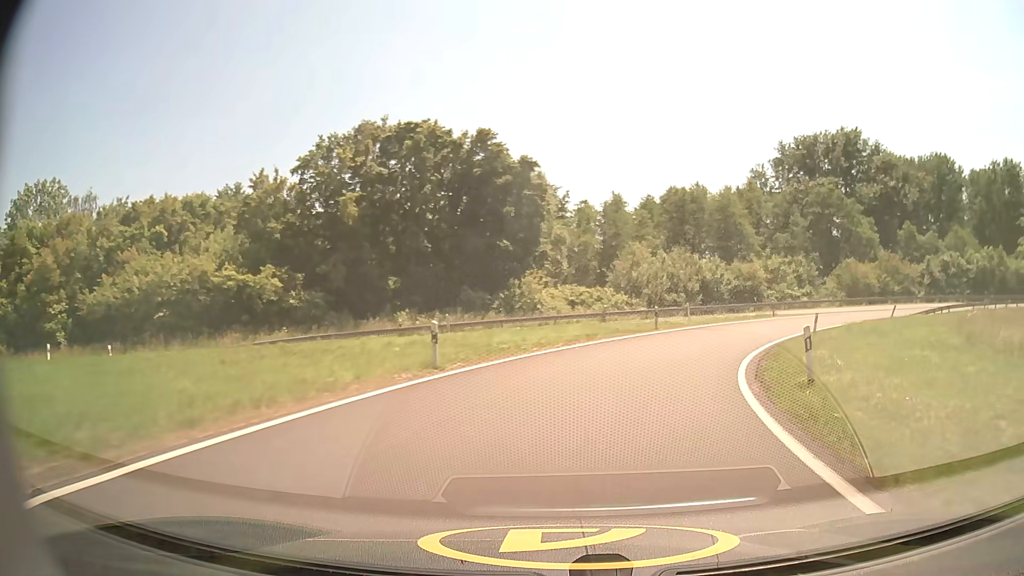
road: motorway_link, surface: asphalt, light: Day
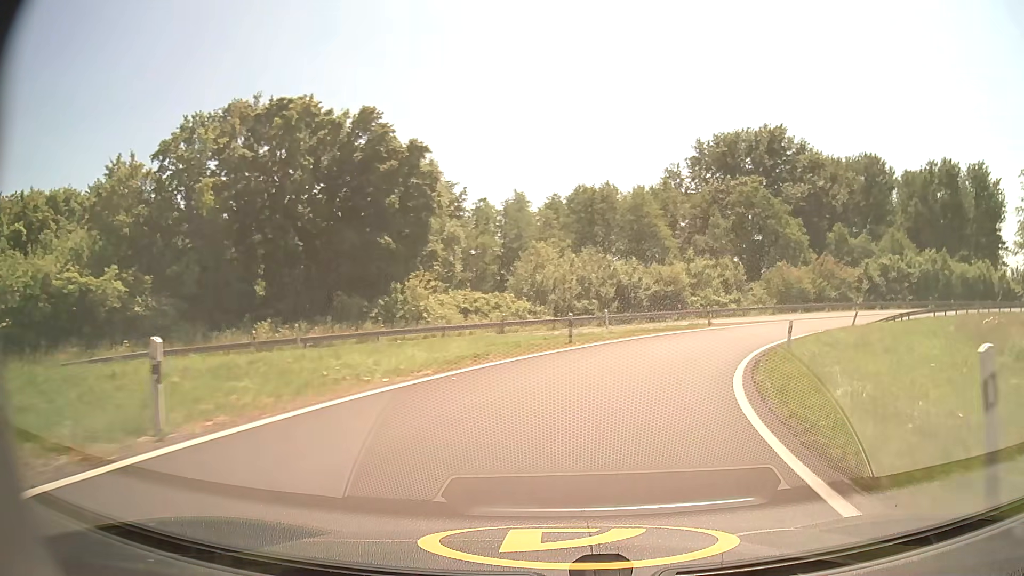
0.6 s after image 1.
(+0.6, +7.8) m; +8°
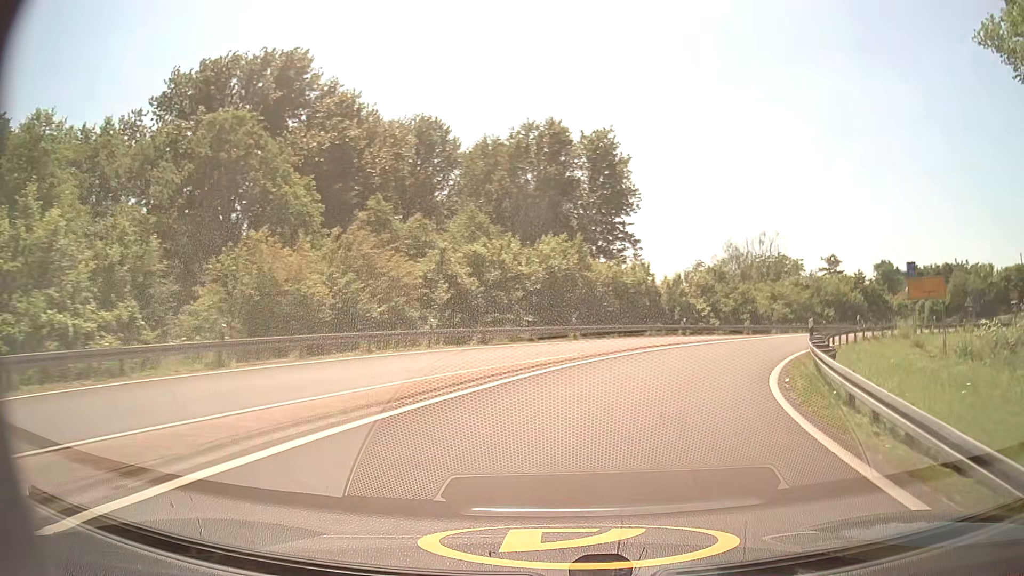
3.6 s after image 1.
(+13.5, +36.8) m; +42°
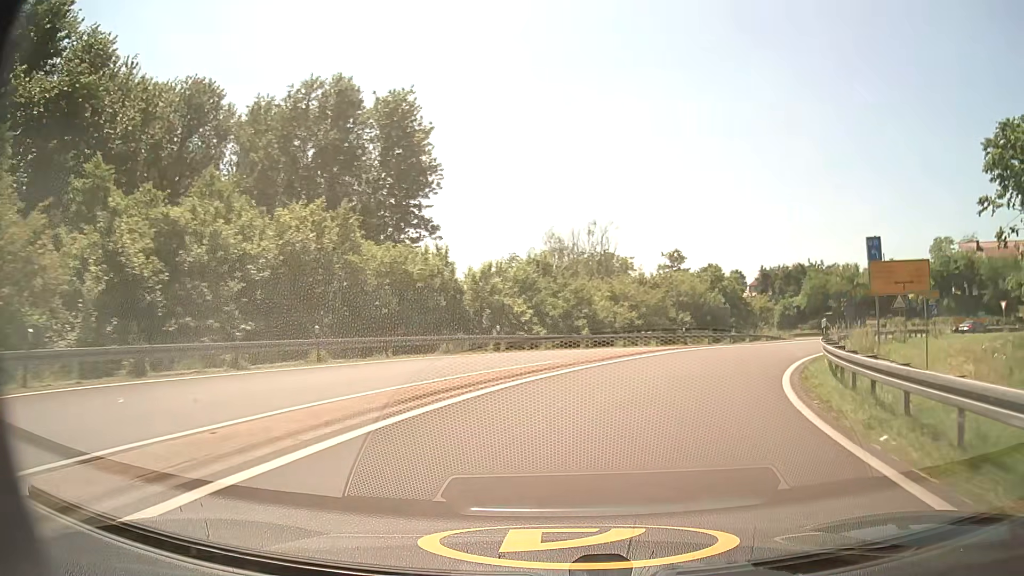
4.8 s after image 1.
(+2.4, +15.7) m; +17°
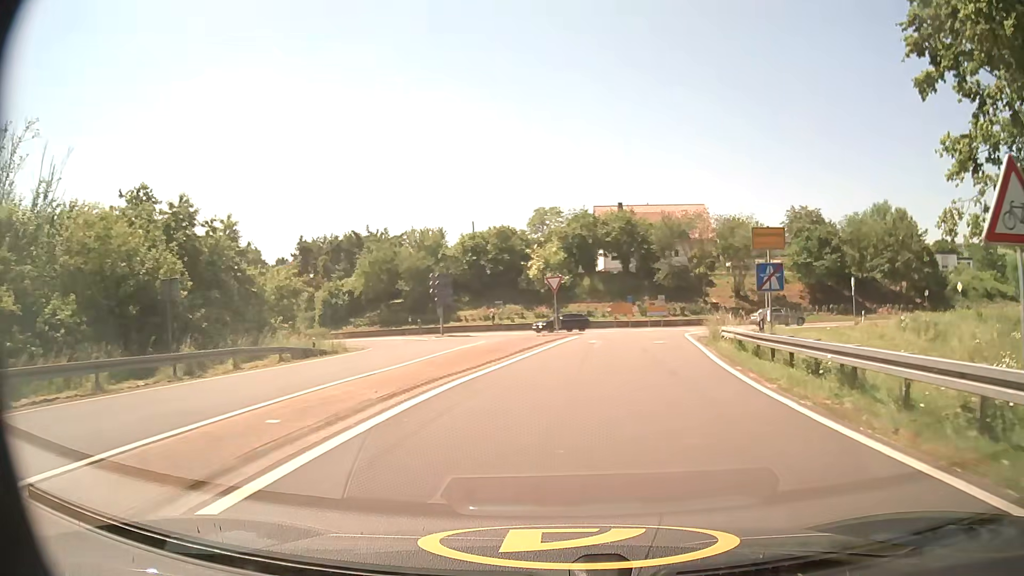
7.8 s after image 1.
(+11.6, +34.1) m; +38°
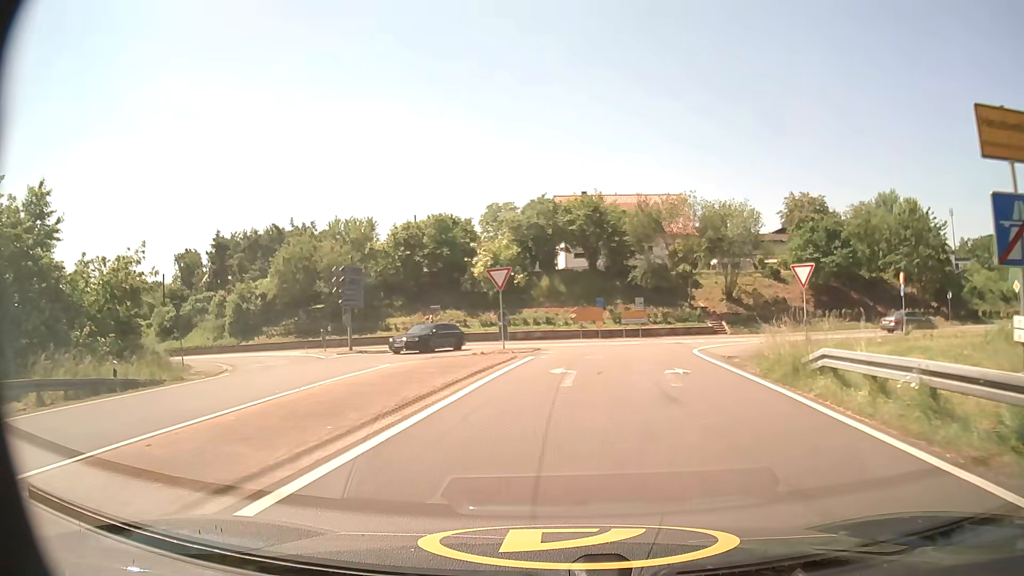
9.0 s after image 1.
(+0.7, +12.9) m; +4°
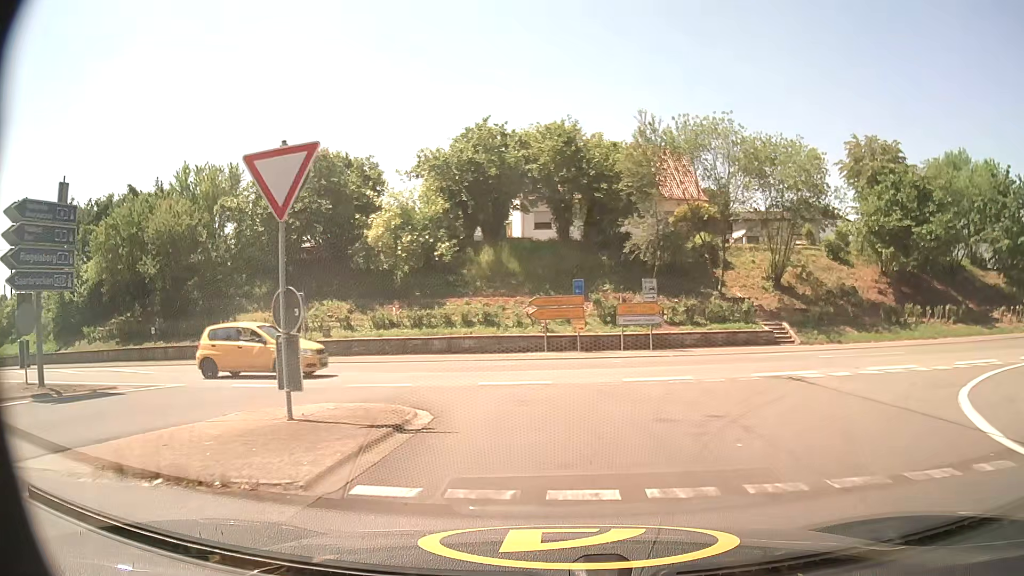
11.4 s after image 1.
(+0.7, +21.6) m; +3°
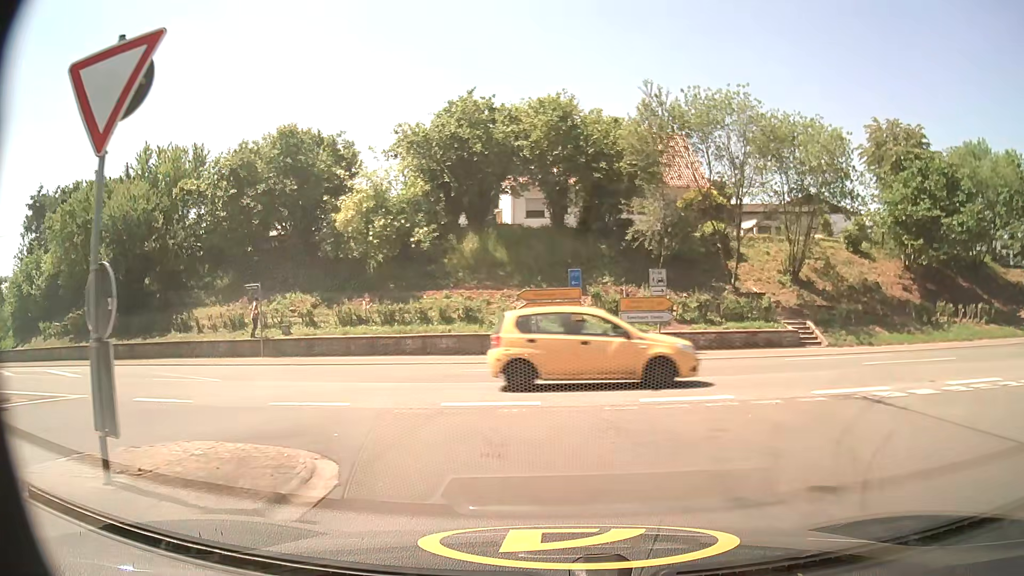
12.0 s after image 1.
(0.0, +3.9) m; +1°
